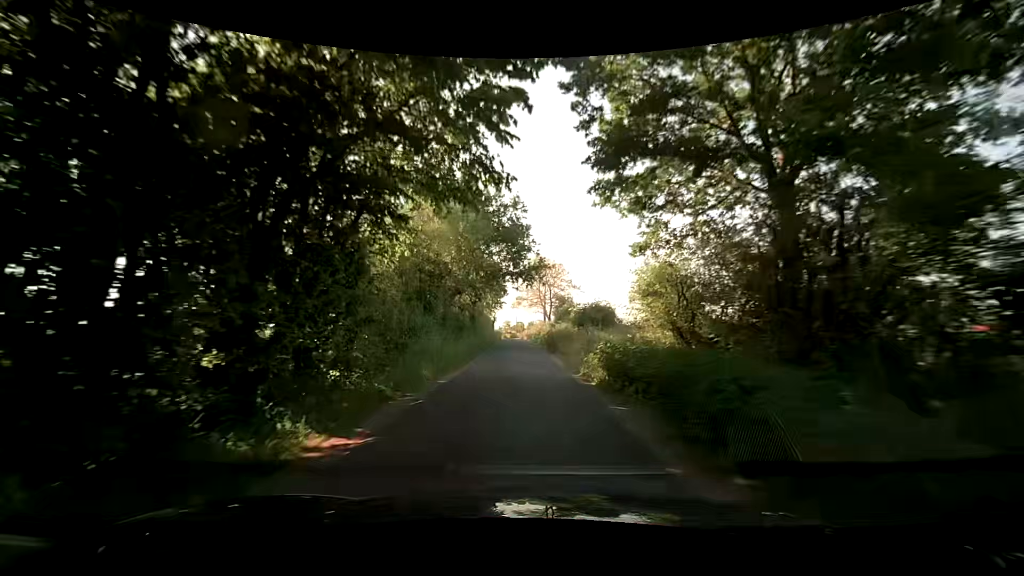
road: unclassified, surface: asphalt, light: Day
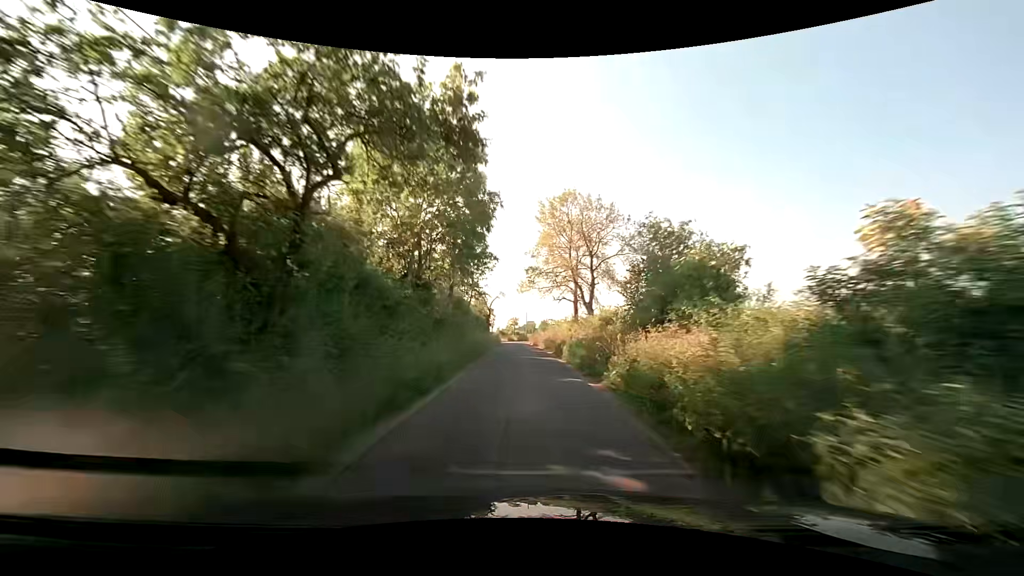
(0.0, +36.4) m; -1°
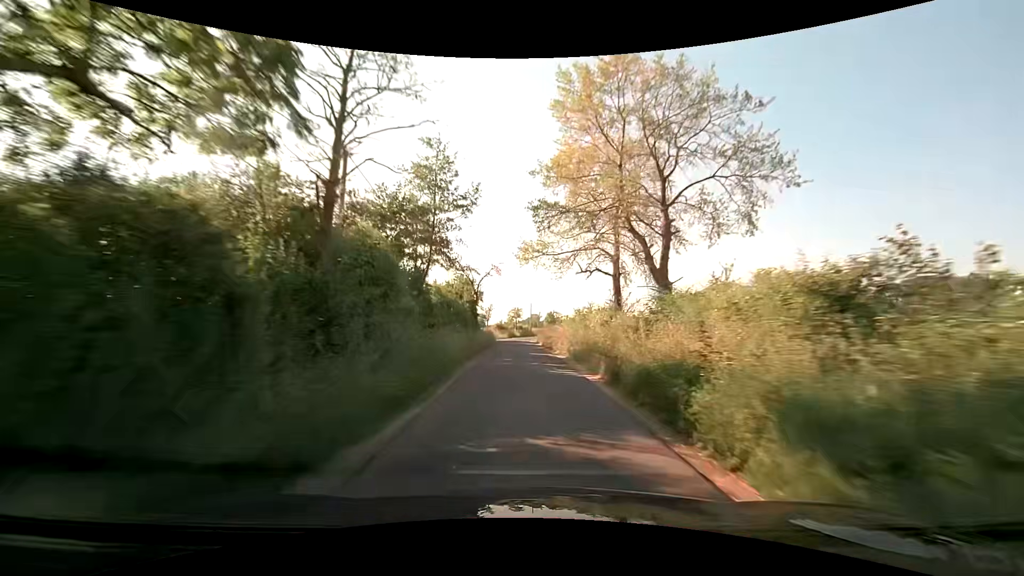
(0.0, +19.3) m; 0°
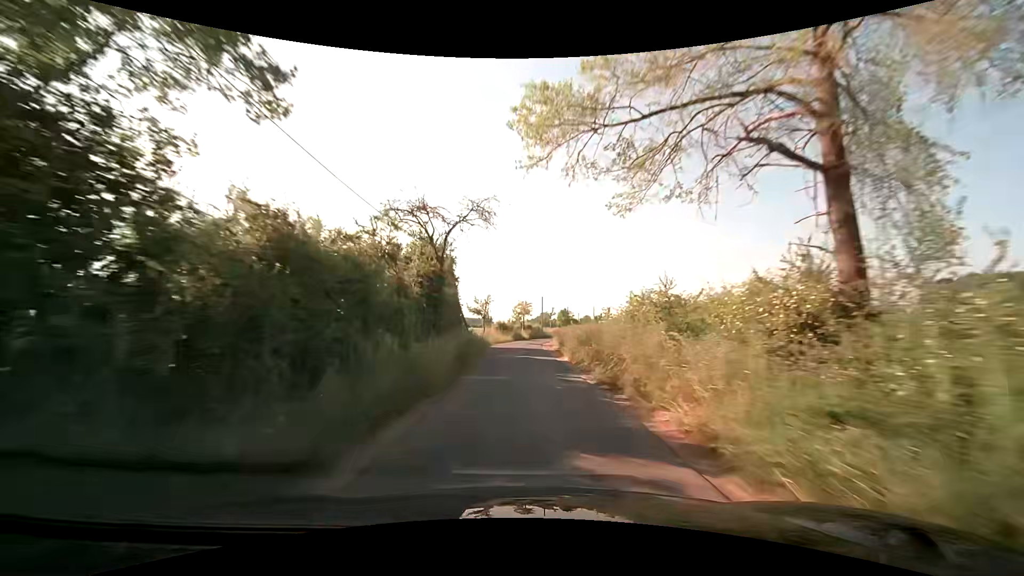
(-0.3, +19.1) m; -2°
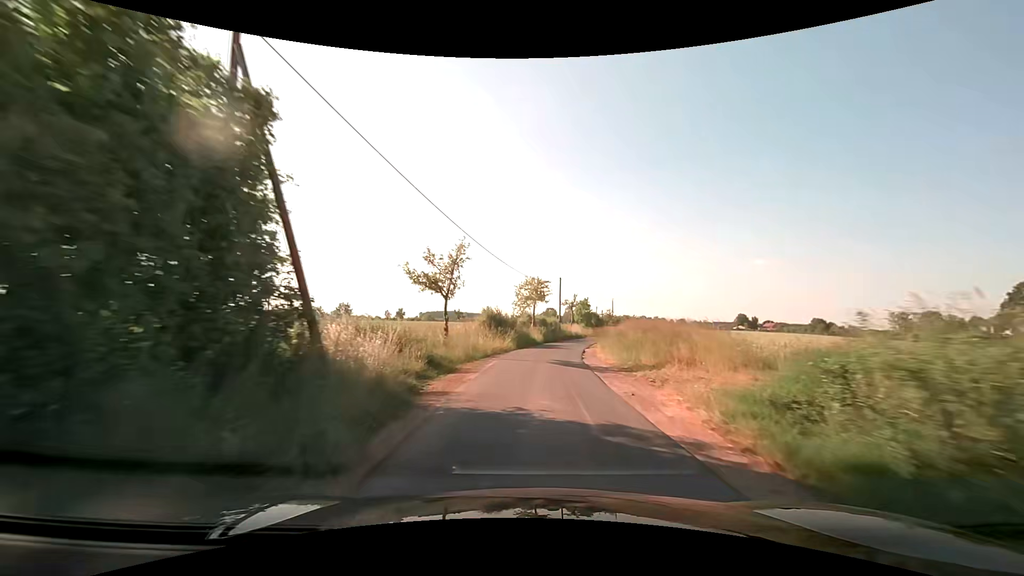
(-0.5, +28.2) m; -1°
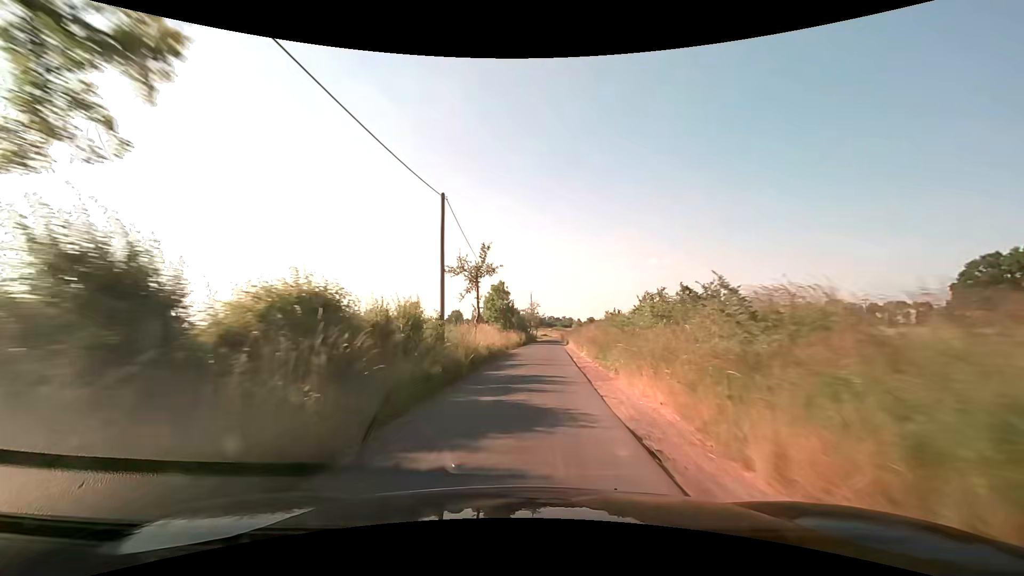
(+3.5, +38.2) m; +10°
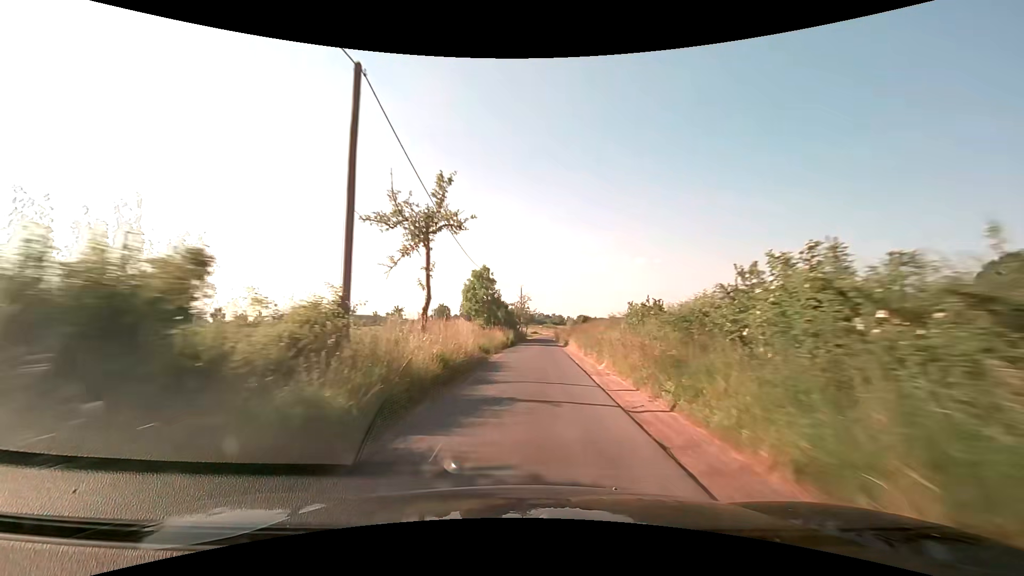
(+0.1, +10.1) m; +1°
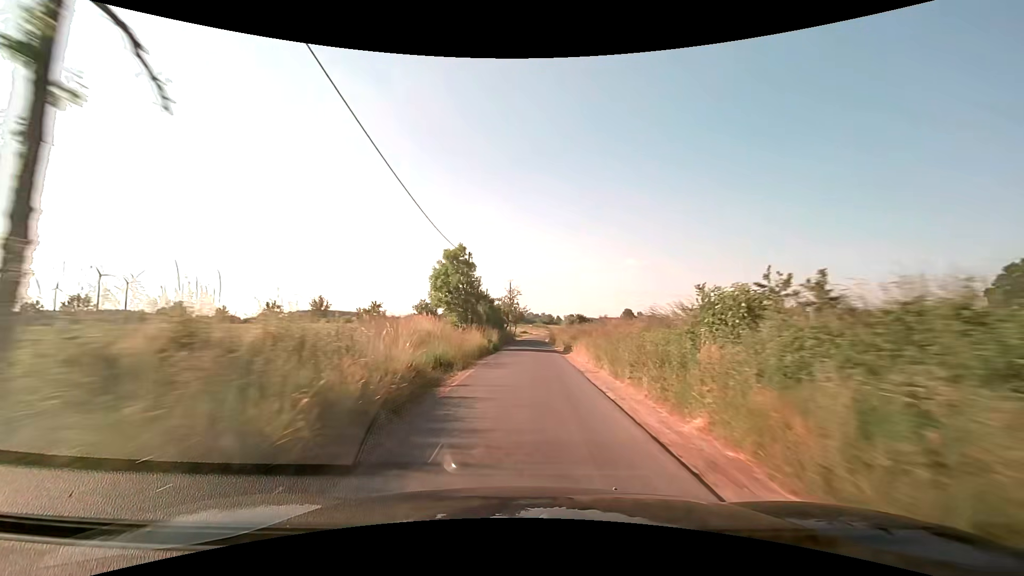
(+0.1, +10.3) m; +1°
(0, +10) (0, +20) (+1, +30) (+1, +40) (+1, +50) (+1, +60) (+2, +70) (+3, +80) (+3, +90) (+4, +100) m
